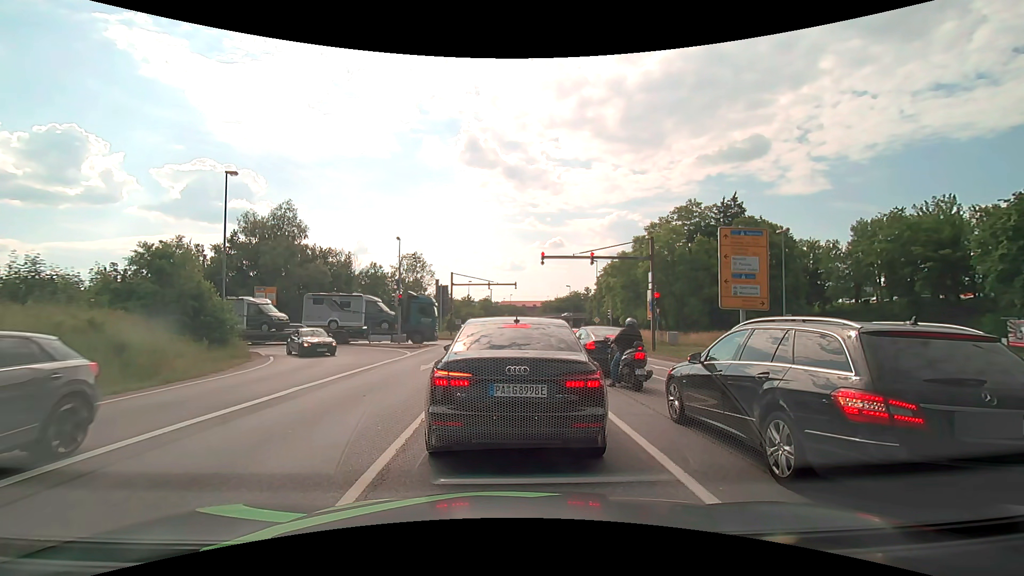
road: primary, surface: asphalt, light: Day
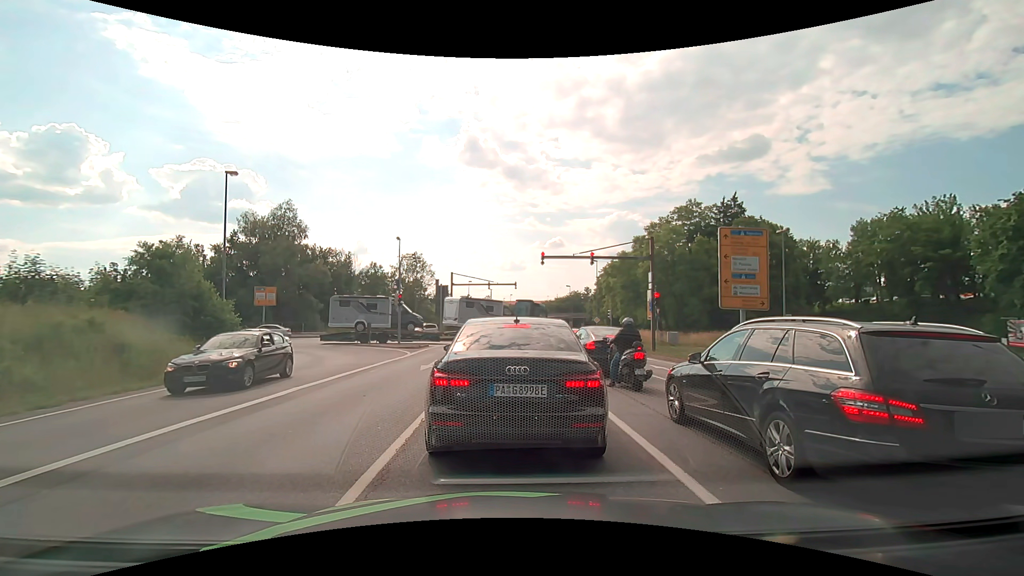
(0.0, 0.0) m; 0°
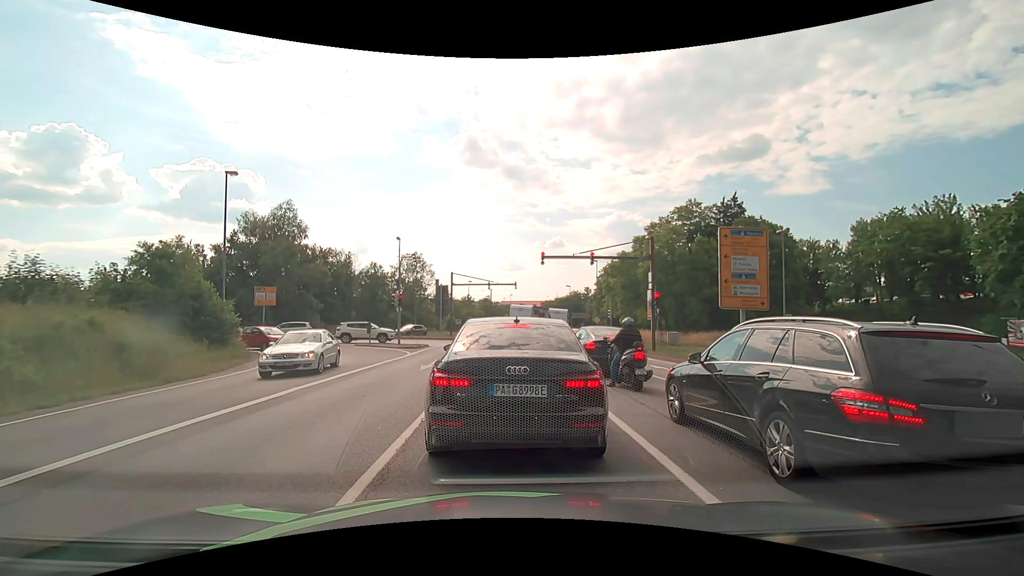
(0.0, 0.0) m; 0°
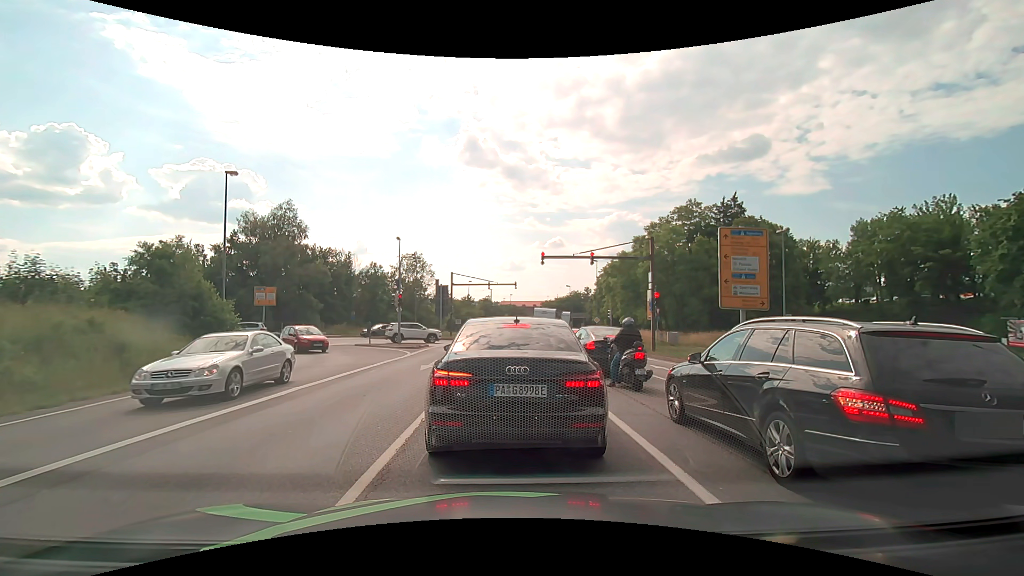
(0.0, 0.0) m; 0°
